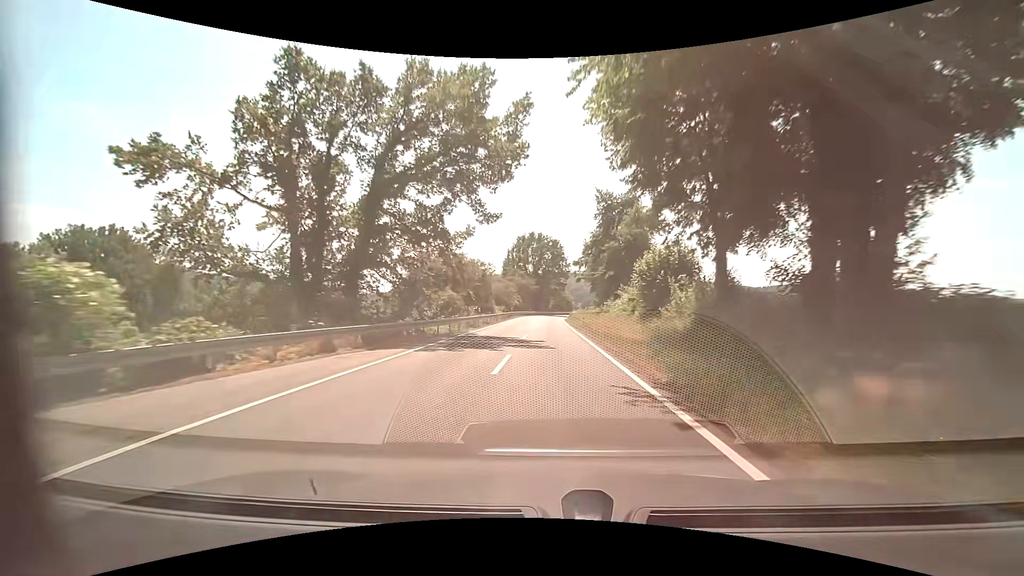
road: secondary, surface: asphalt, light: Day
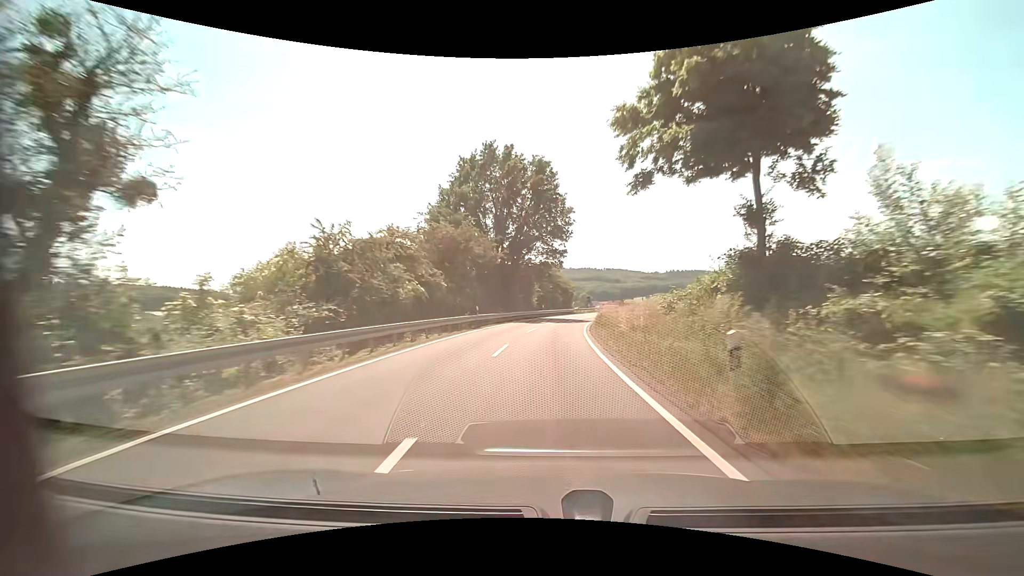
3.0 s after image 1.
(+0.7, +56.8) m; +2°
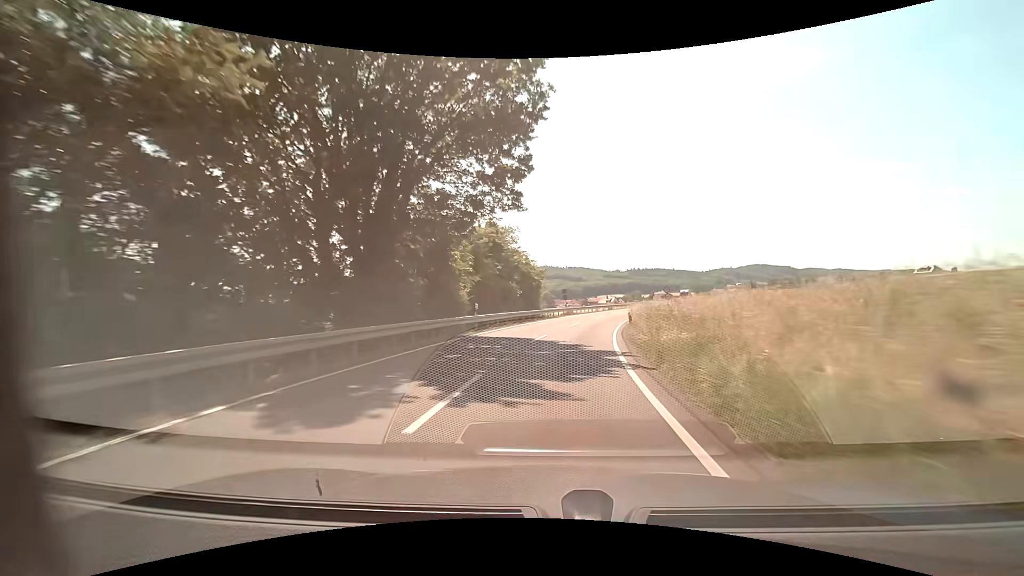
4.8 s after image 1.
(+1.2, +31.4) m; +4°
(0, +10) (+1, +20) (+2, +30) (+4, +40) (+7, +49) (+10, +59) (+13, +68) (+16, +78) (+19, +87) (+23, +97) m
